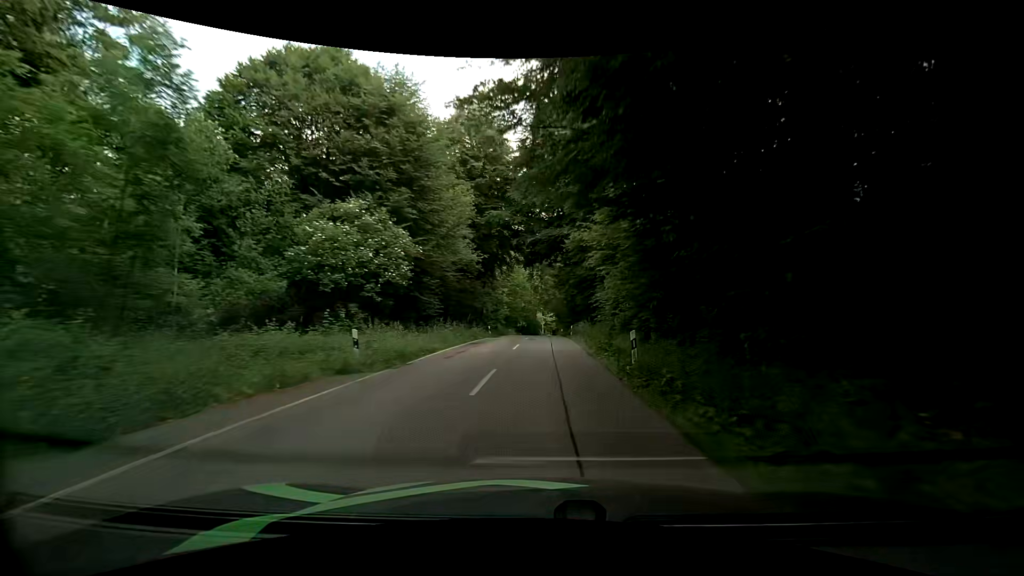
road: tertiary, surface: asphalt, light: Day
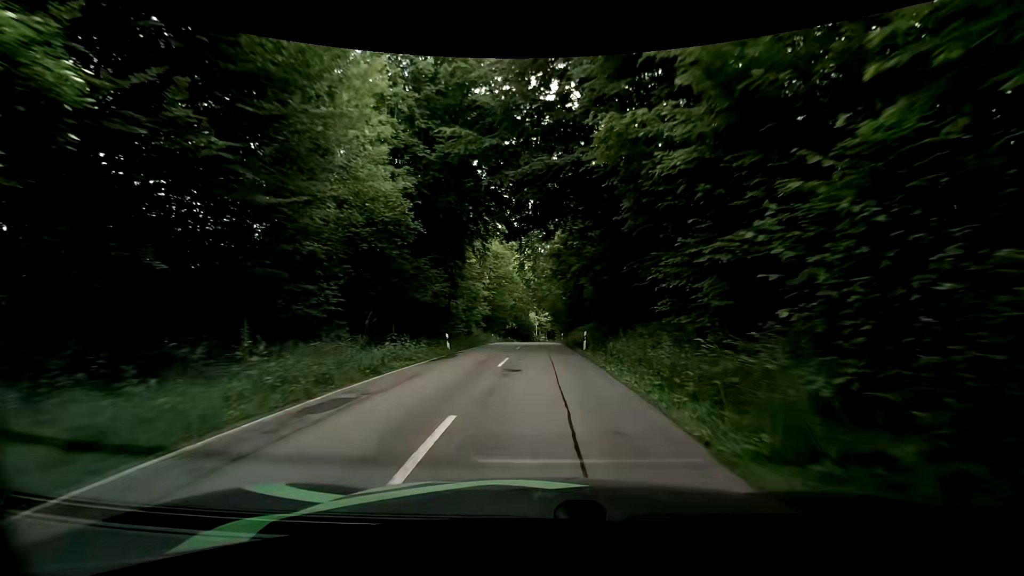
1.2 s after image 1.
(+0.3, +17.3) m; +2°
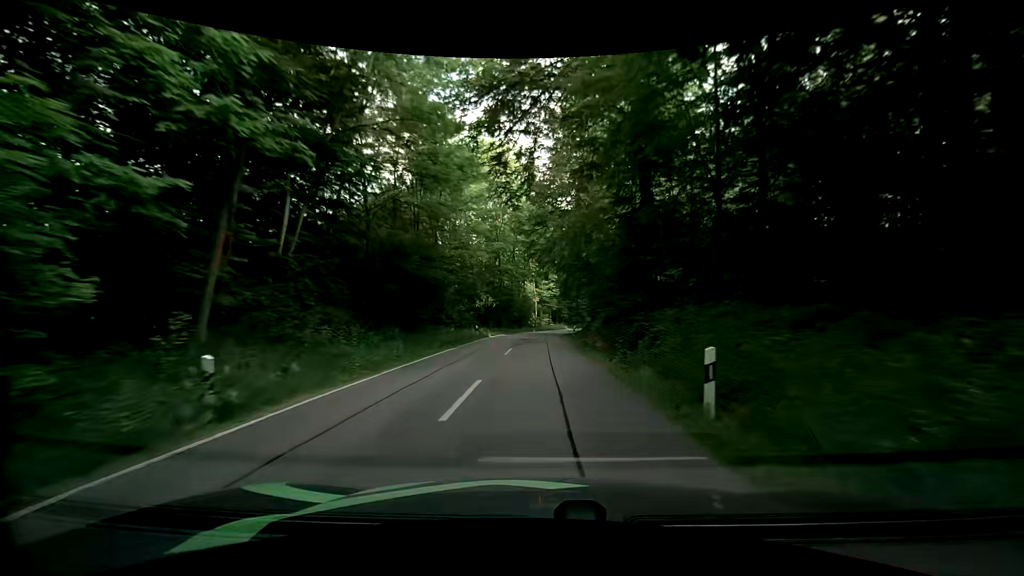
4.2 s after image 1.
(-0.6, +42.9) m; -2°
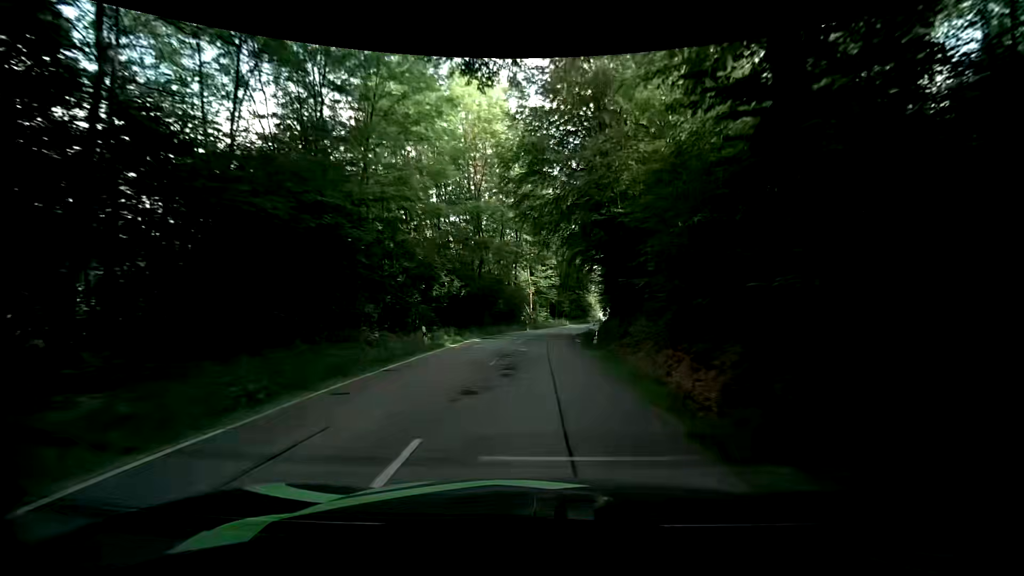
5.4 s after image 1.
(+0.2, +16.4) m; +2°
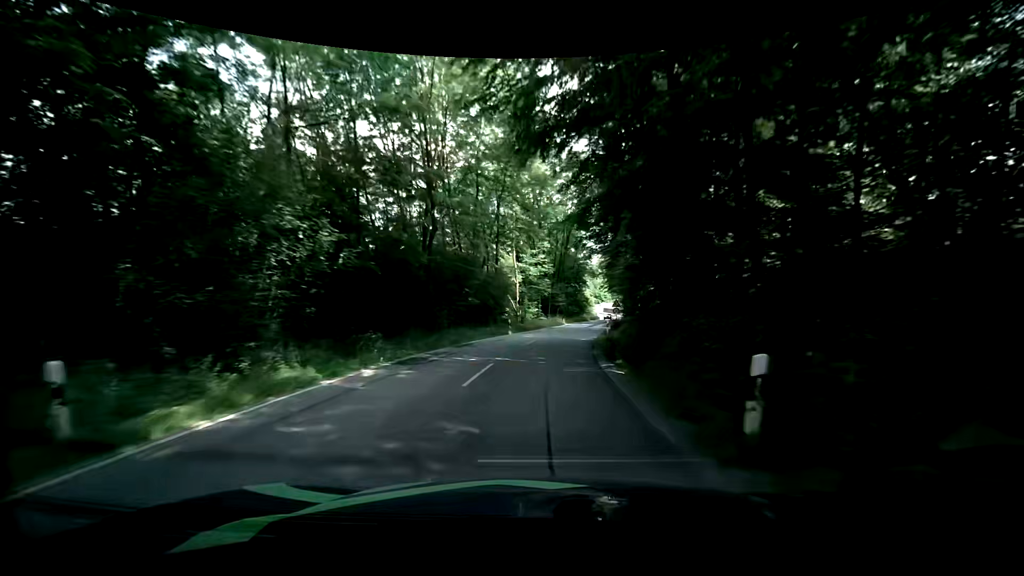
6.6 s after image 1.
(-0.2, +16.1) m; 0°
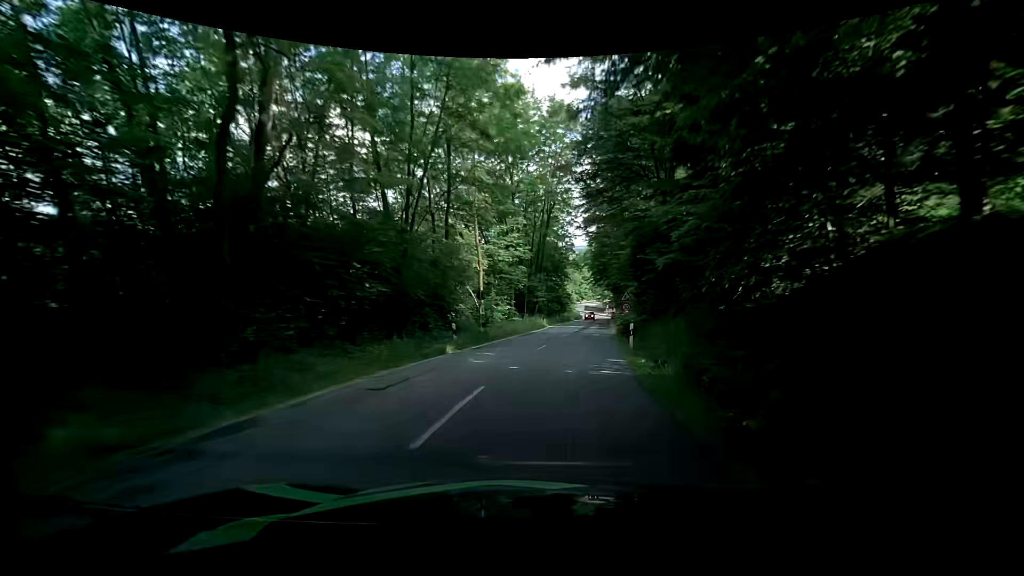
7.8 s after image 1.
(+0.3, +15.6) m; +2°
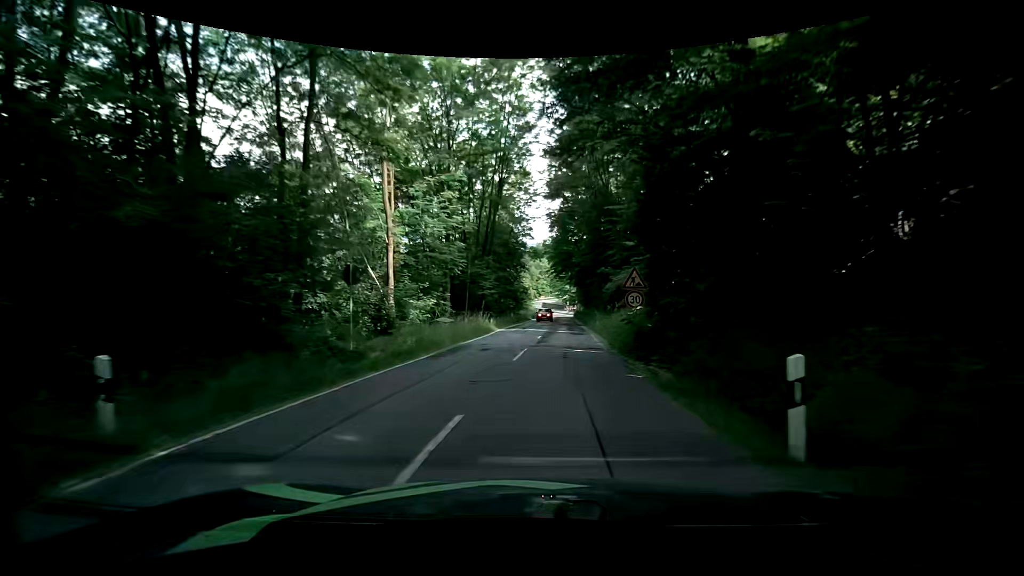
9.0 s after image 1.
(+0.7, +14.1) m; +6°
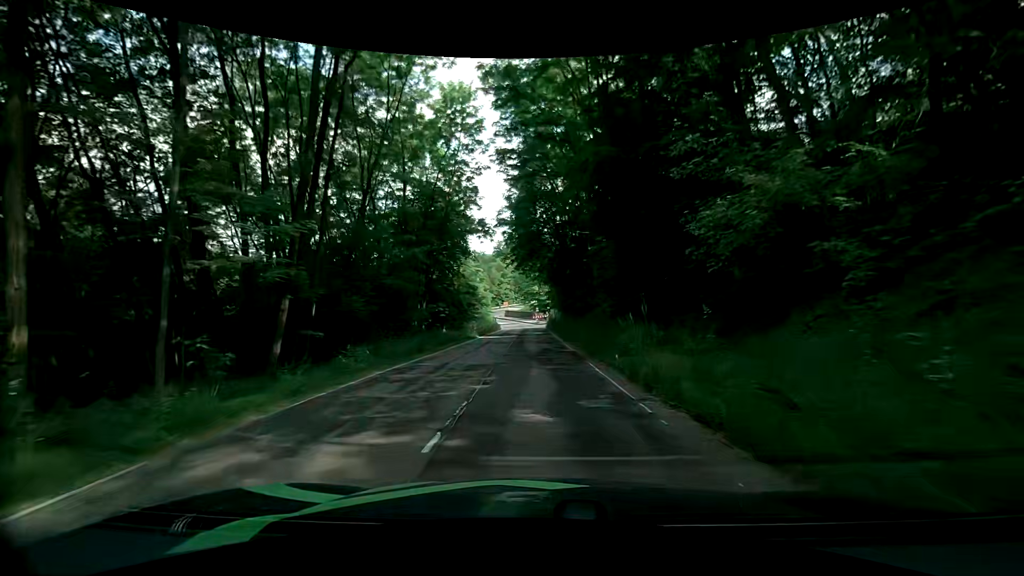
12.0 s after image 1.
(+1.1, +27.1) m; +4°
(0, +10) (0, +20) (0, +30) (0, +40) (0, +50) (-1, +60) (-1, +70) (-2, +80) (-4, +90) (-7, +99) m
